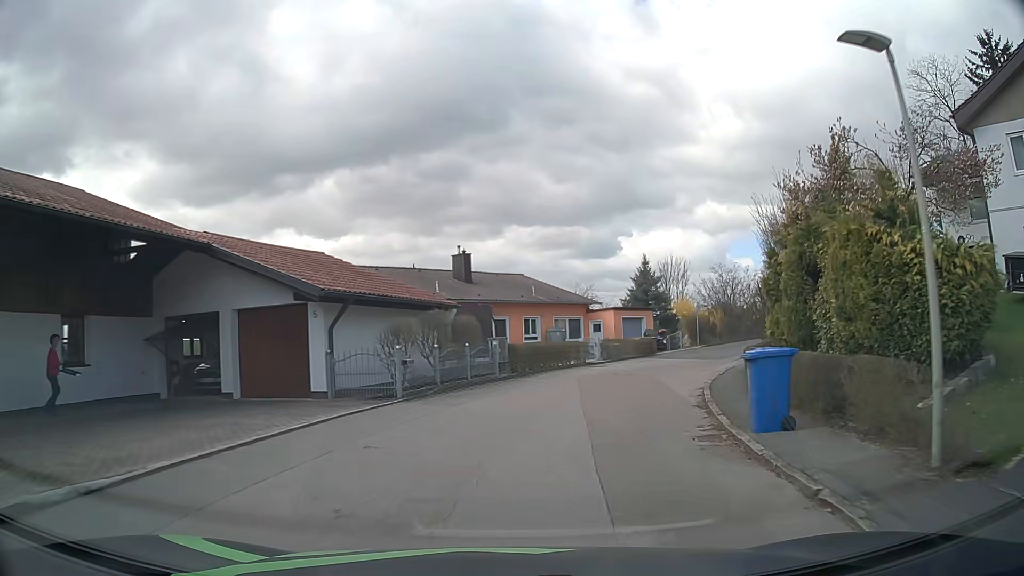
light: Day
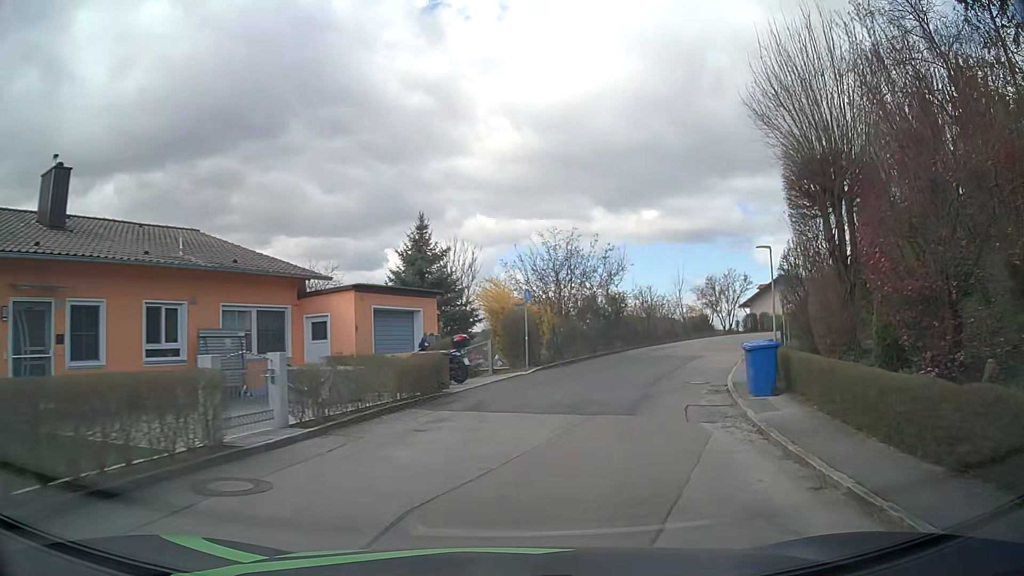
(+3.4, +20.9) m; +20°
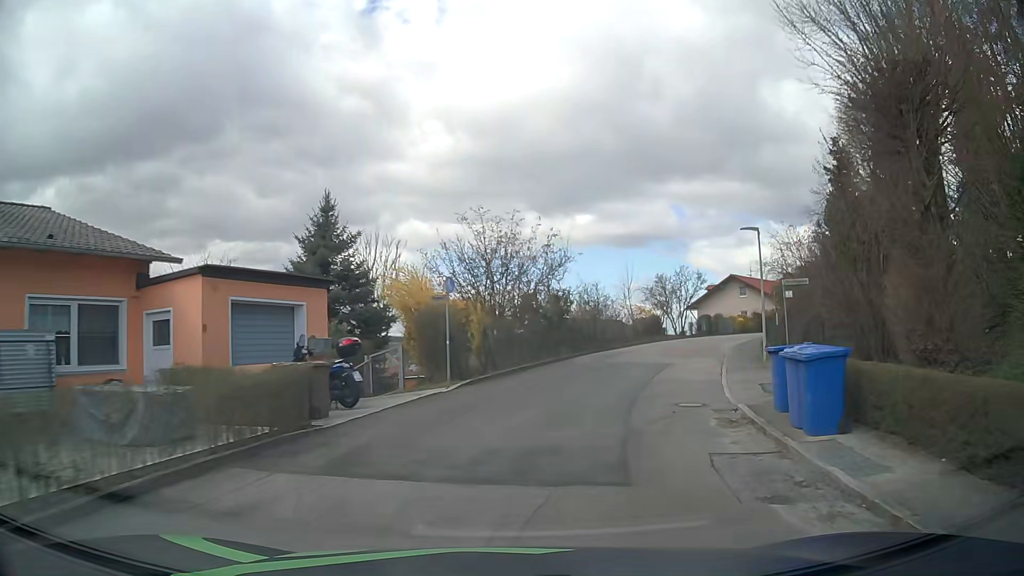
(+0.3, +5.2) m; +5°
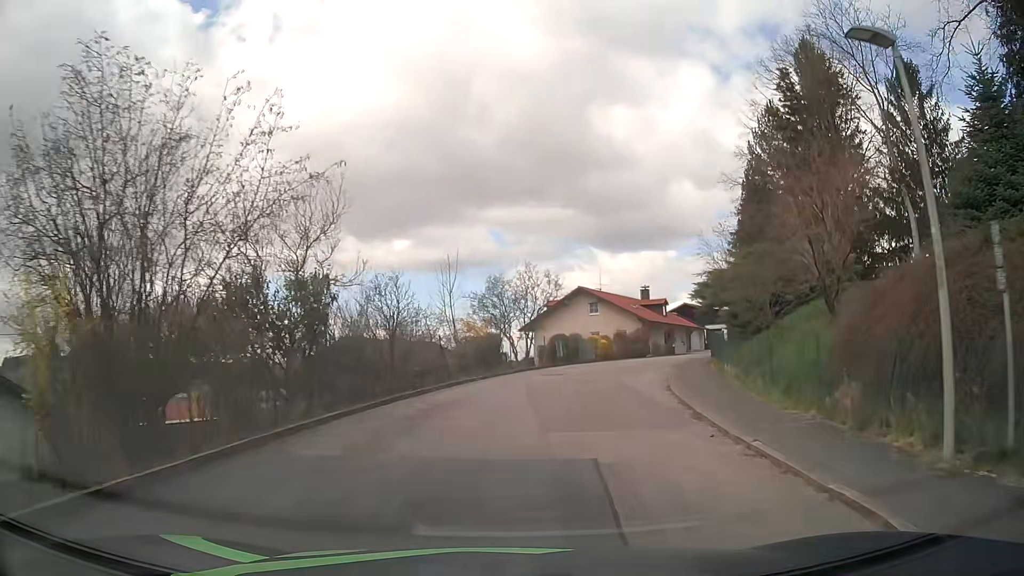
(+2.3, +15.9) m; +15°
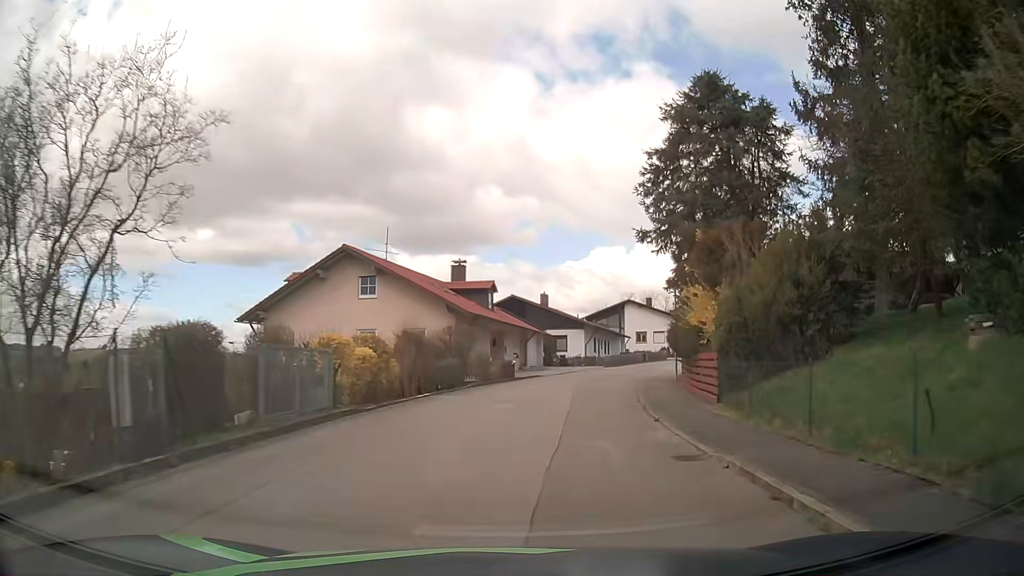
(+4.5, +27.7) m; +17°
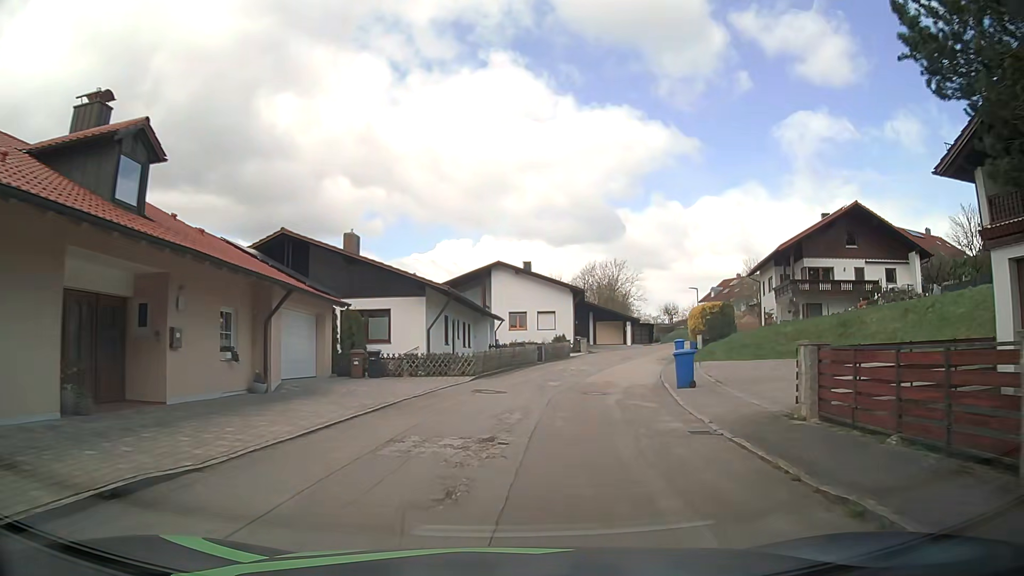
(+3.4, +29.6) m; +13°
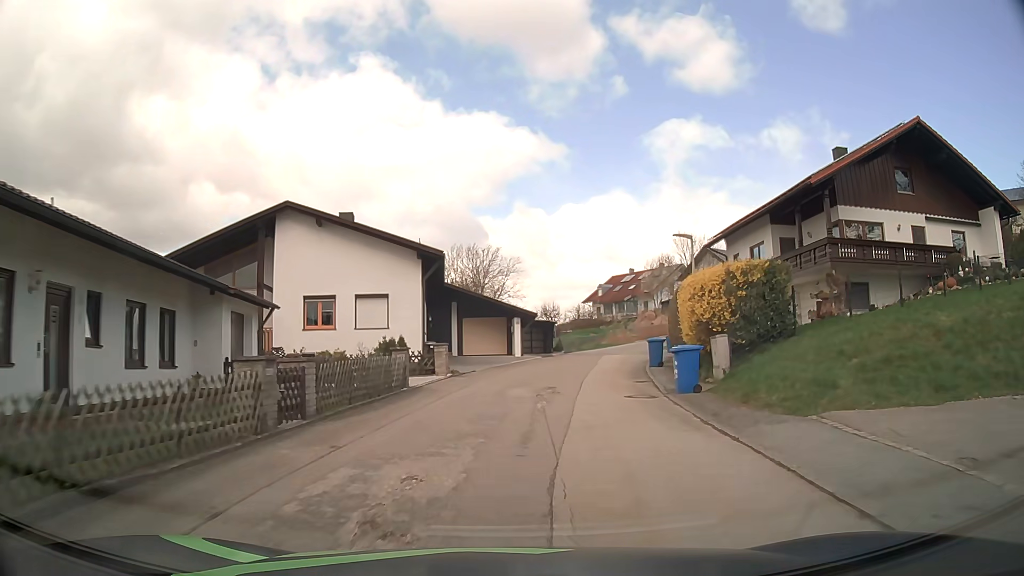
(+2.6, +23.8) m; +12°
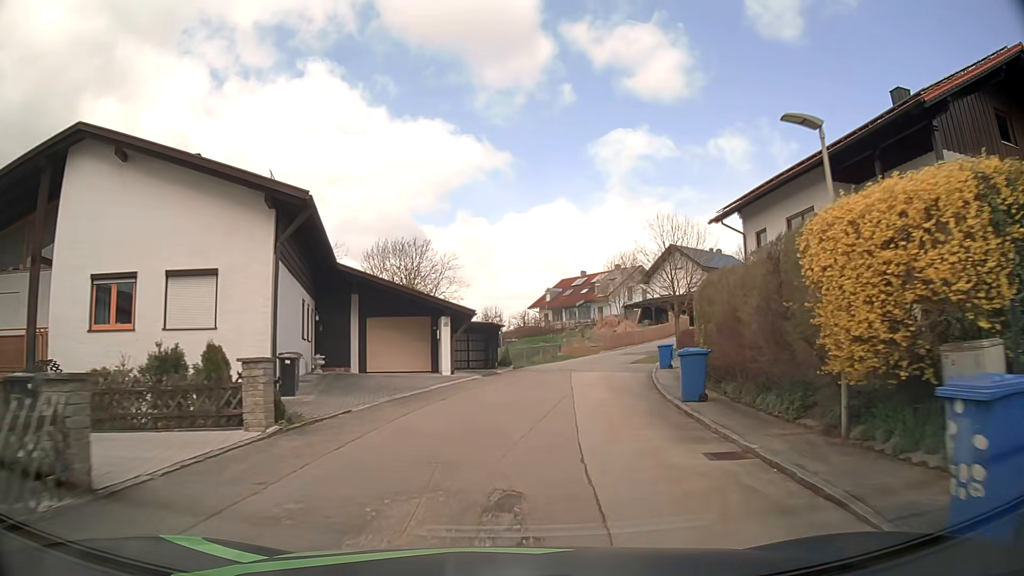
(+0.5, +11.9) m; +5°
(0, +10) (+1, +20) (+3, +30) (+5, +39) (+10, +48) (+16, +56) (+24, +62) (+32, +69) (+37, +77) (+37, +87) m
